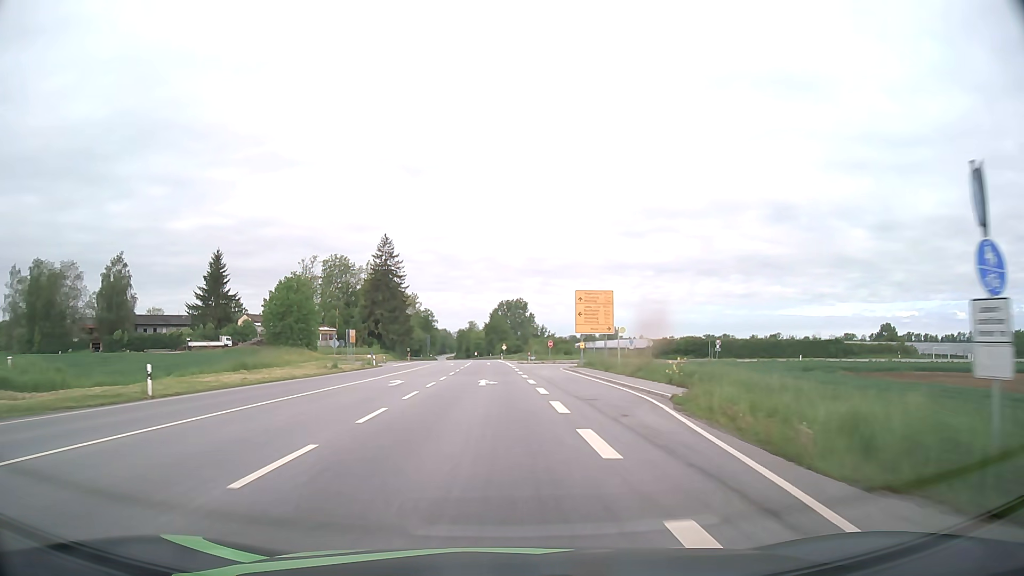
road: primary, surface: asphalt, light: Day
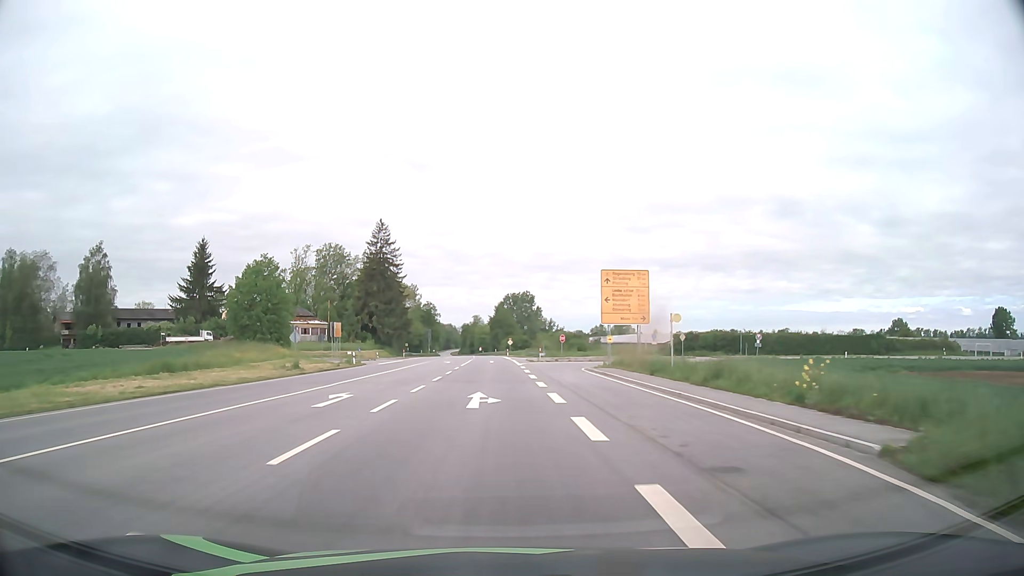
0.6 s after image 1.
(-0.1, +10.8) m; -1°
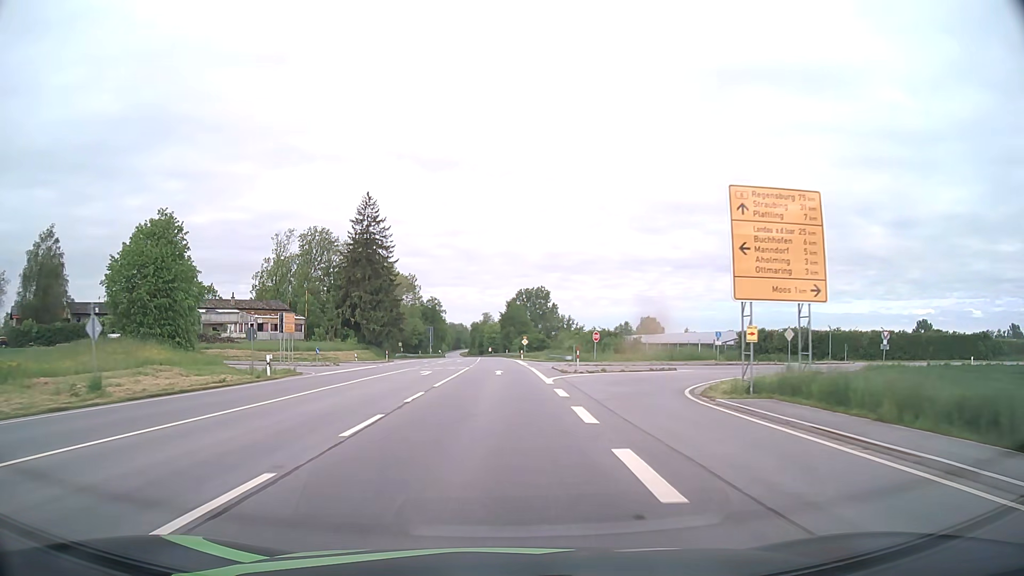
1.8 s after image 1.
(-0.2, +21.7) m; -1°
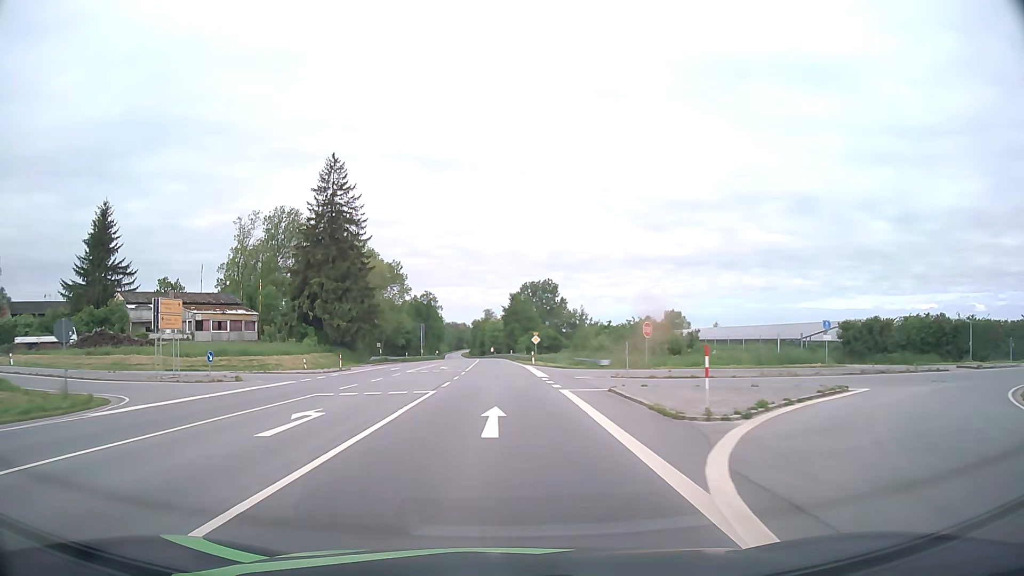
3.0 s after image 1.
(0.0, +21.7) m; 0°
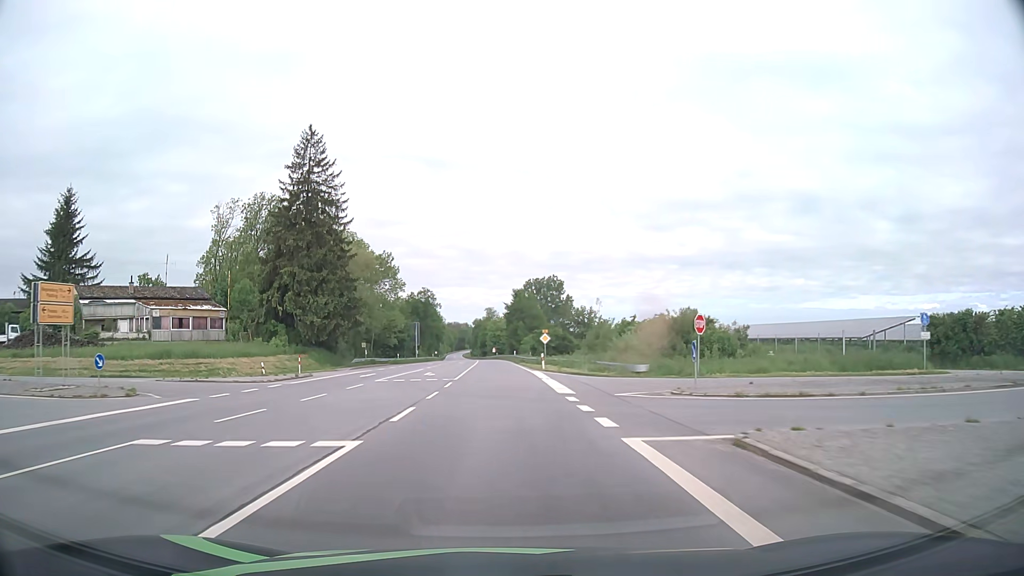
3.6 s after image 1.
(0.0, +10.9) m; 0°
(0, +10) (0, +20) (0, +30) (0, +40) (-1, +50) (-1, +60) (-1, +70) (-2, +80) (-2, +90) (-2, +100) m
